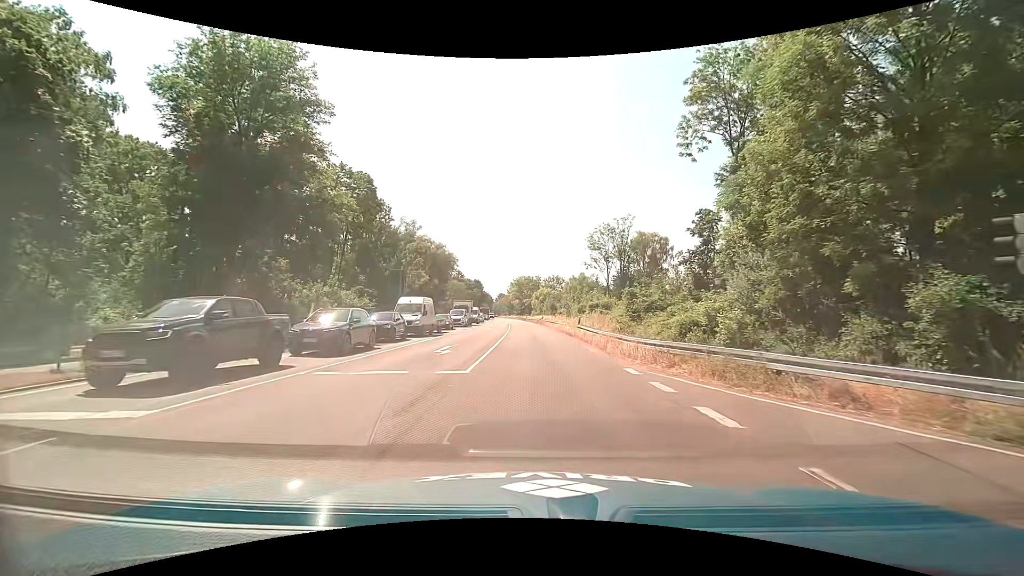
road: primary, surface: asphalt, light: Day
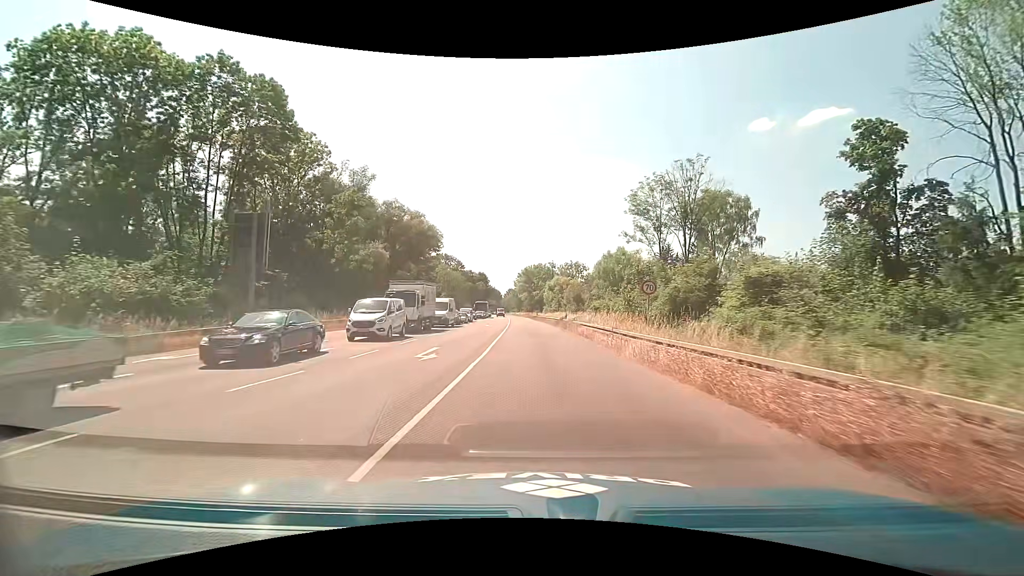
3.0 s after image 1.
(0.0, +34.1) m; -1°
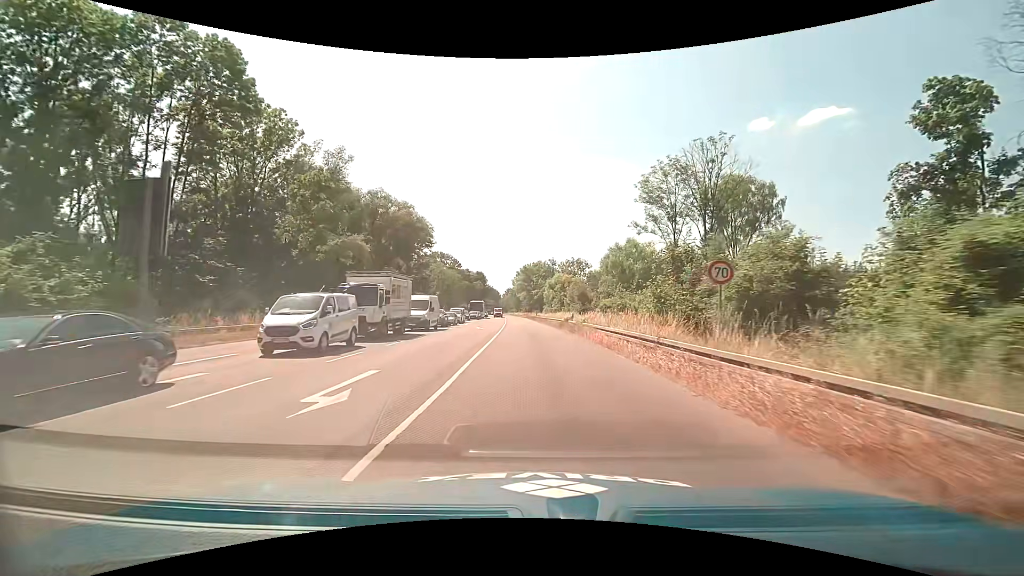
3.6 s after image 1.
(0.0, +7.5) m; 0°
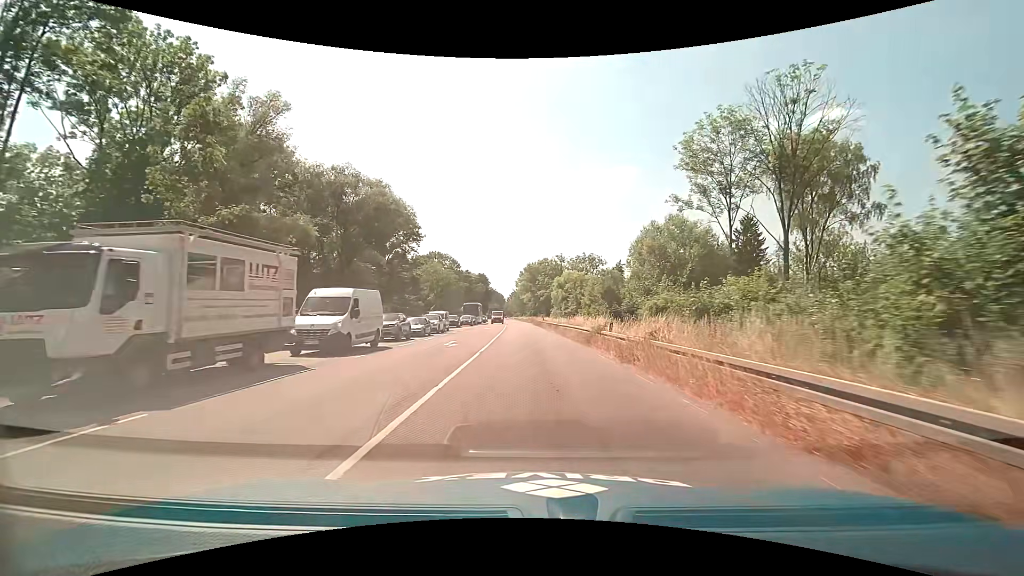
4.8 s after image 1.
(0.0, +15.5) m; 0°
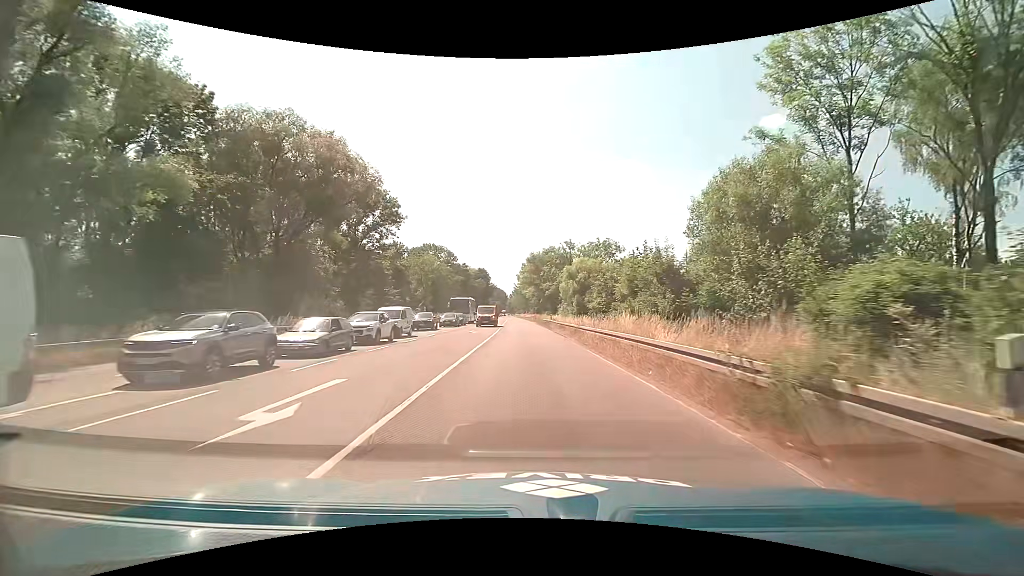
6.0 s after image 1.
(-0.1, +16.2) m; -1°
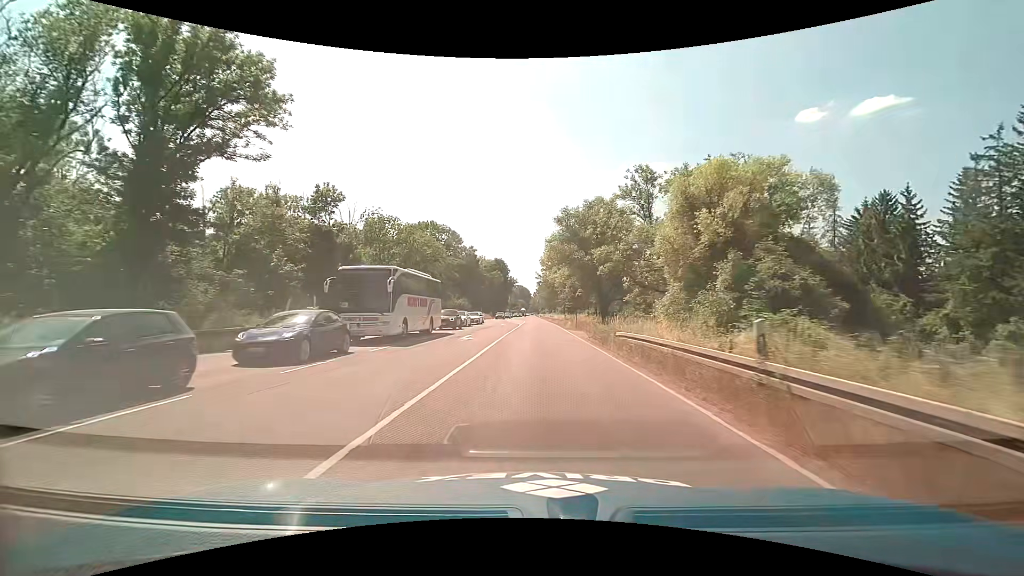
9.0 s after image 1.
(-0.8, +43.5) m; -3°
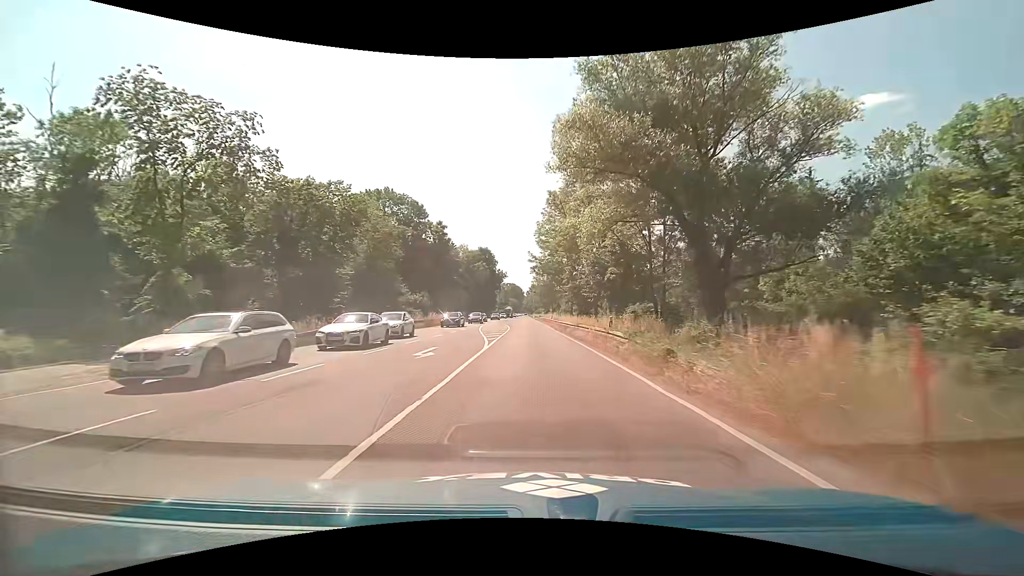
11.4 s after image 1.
(+0.2, +37.0) m; +1°
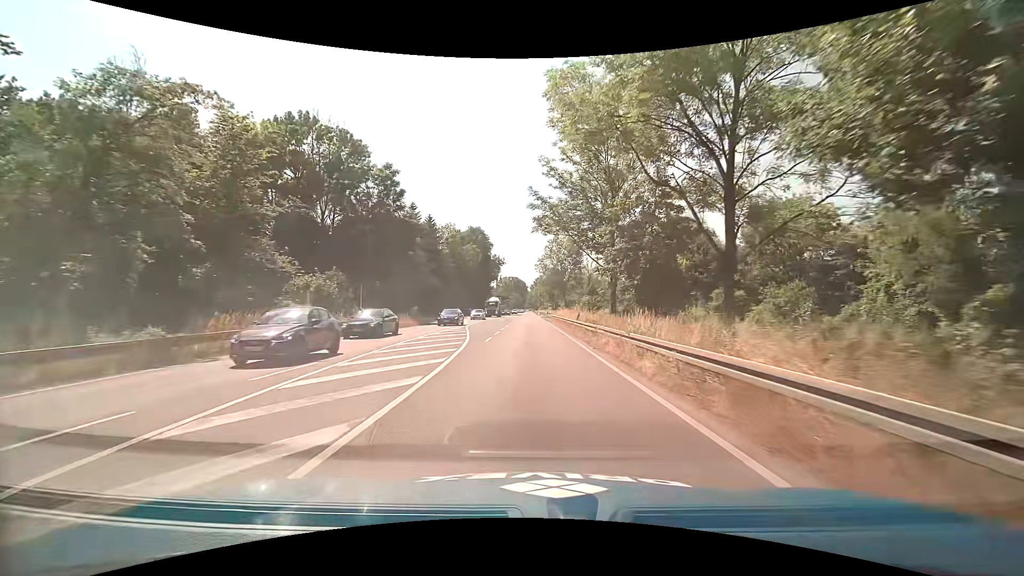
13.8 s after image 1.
(+0.1, +36.2) m; 0°
(0, +10) (0, +20) (0, +30) (0, +40) (0, +50) (0, +60) (0, +70) (0, +80) (0, +90) (0, +100) m
